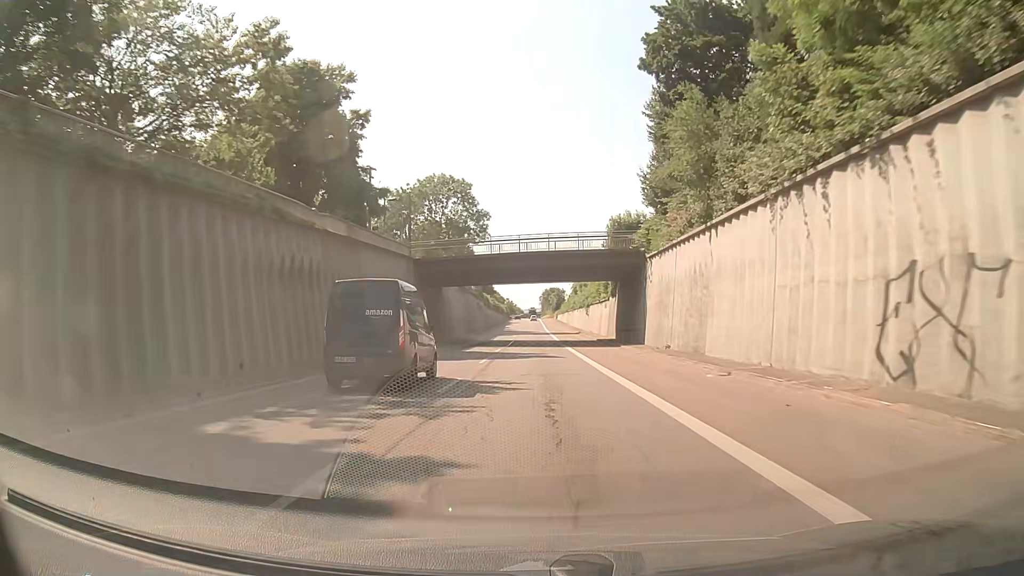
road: trunk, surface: asphalt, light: Day
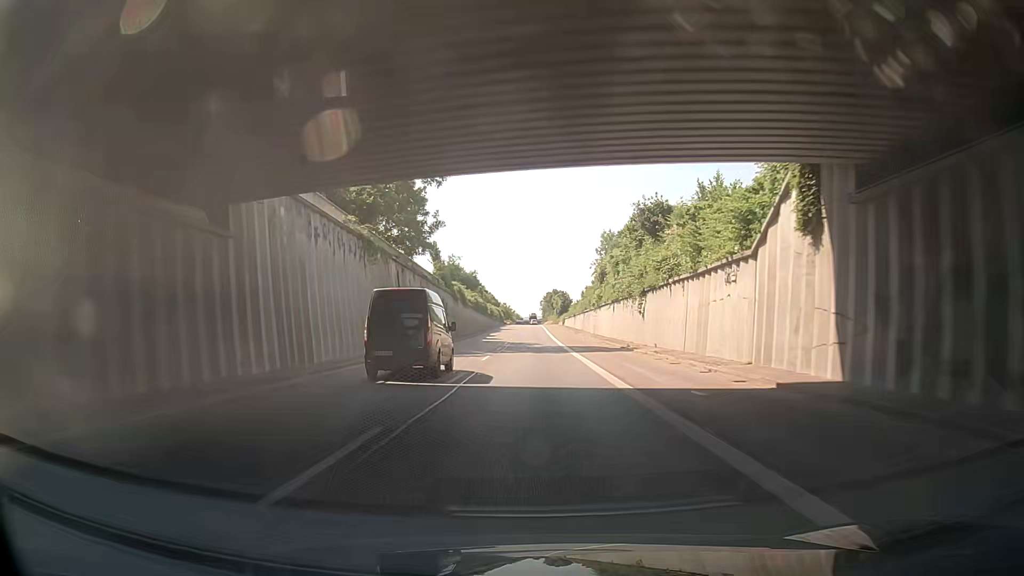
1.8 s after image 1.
(+0.2, +43.5) m; 0°
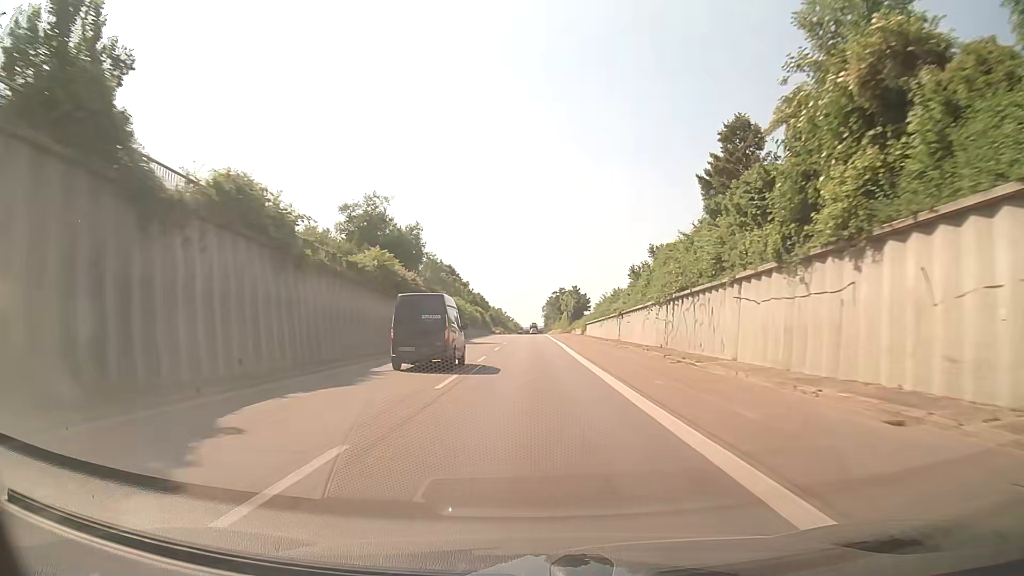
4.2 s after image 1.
(-0.2, +58.7) m; 0°
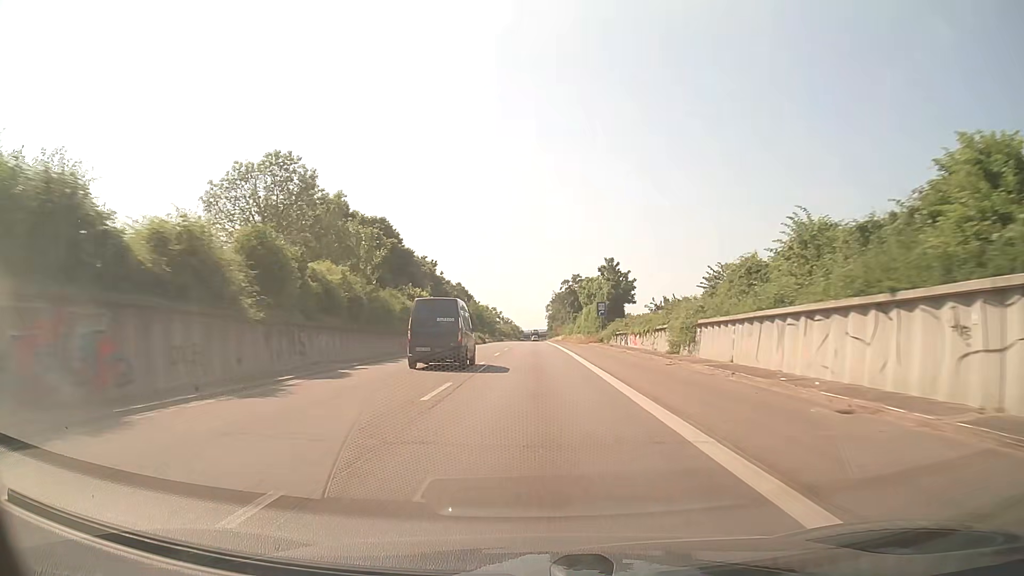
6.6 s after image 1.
(-0.1, +59.5) m; 0°
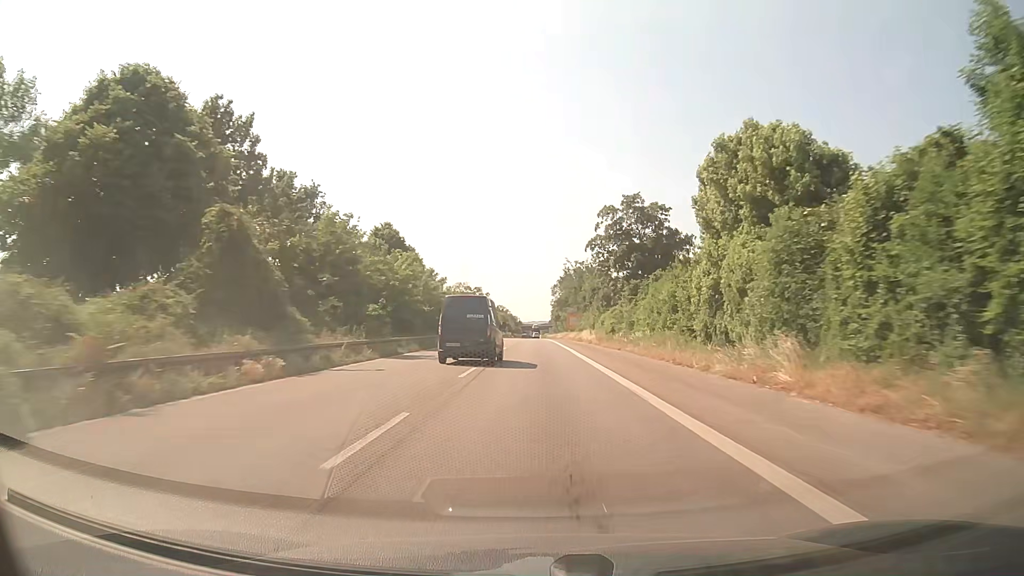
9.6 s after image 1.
(+0.1, +75.5) m; 0°
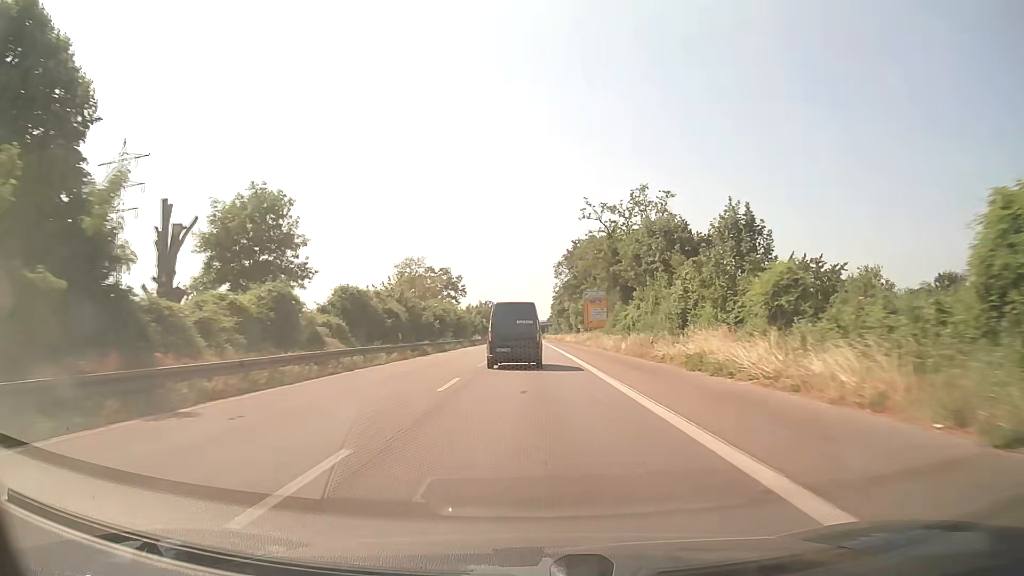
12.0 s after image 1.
(+0.2, +59.8) m; 0°
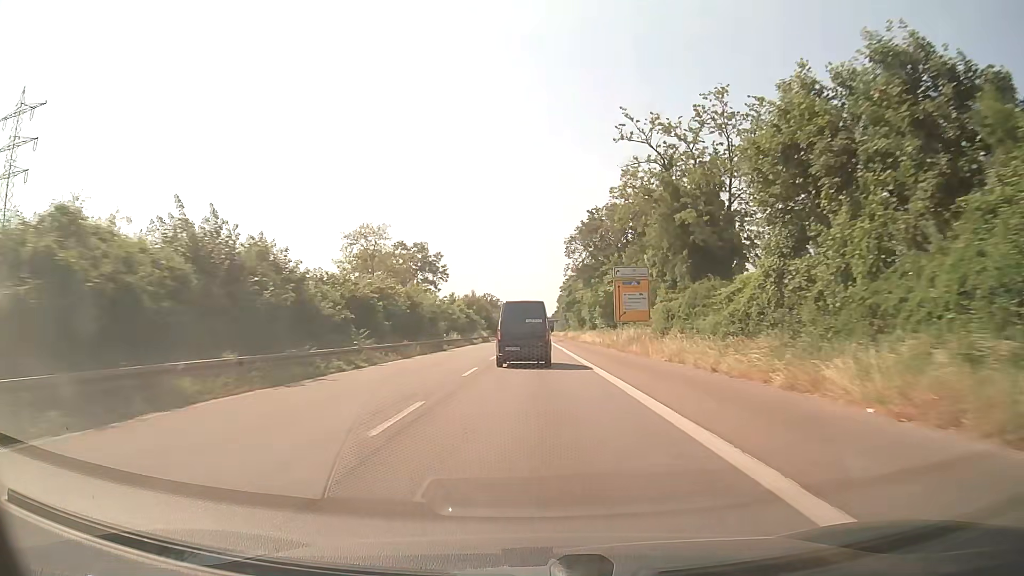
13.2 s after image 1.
(-0.1, +29.7) m; 0°
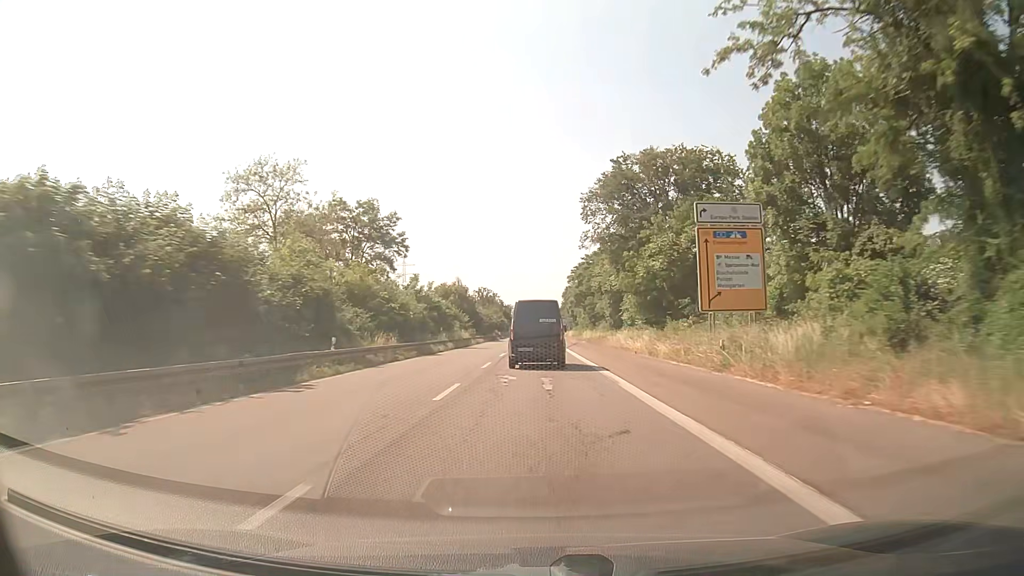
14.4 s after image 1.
(0.0, +29.8) m; 0°
(0, +10) (0, +20) (0, +30) (0, +40) (0, +50) (0, +60) (0, +70) (0, +80) (0, +90) (0, +100) m
